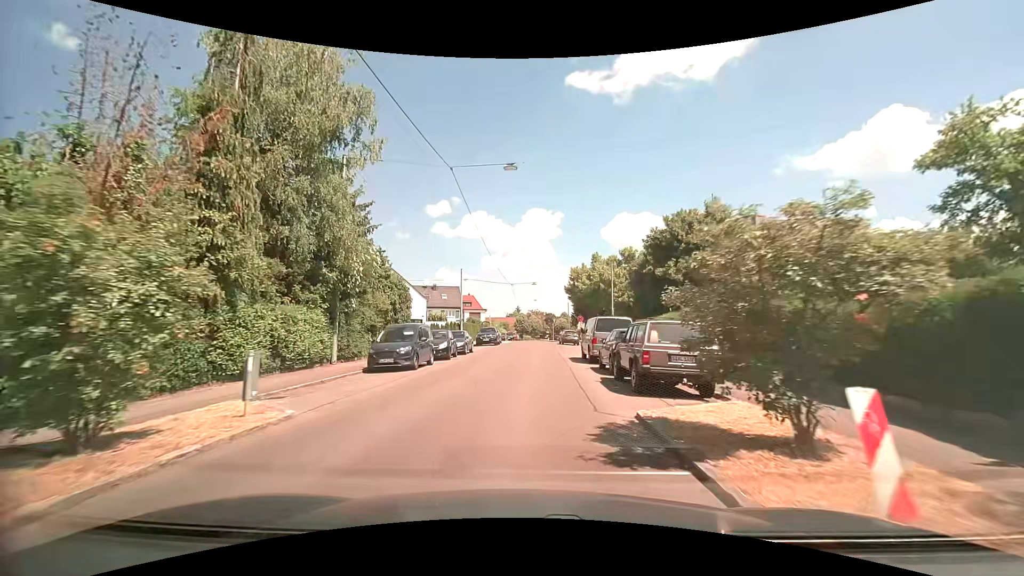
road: residential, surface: asphalt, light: Day
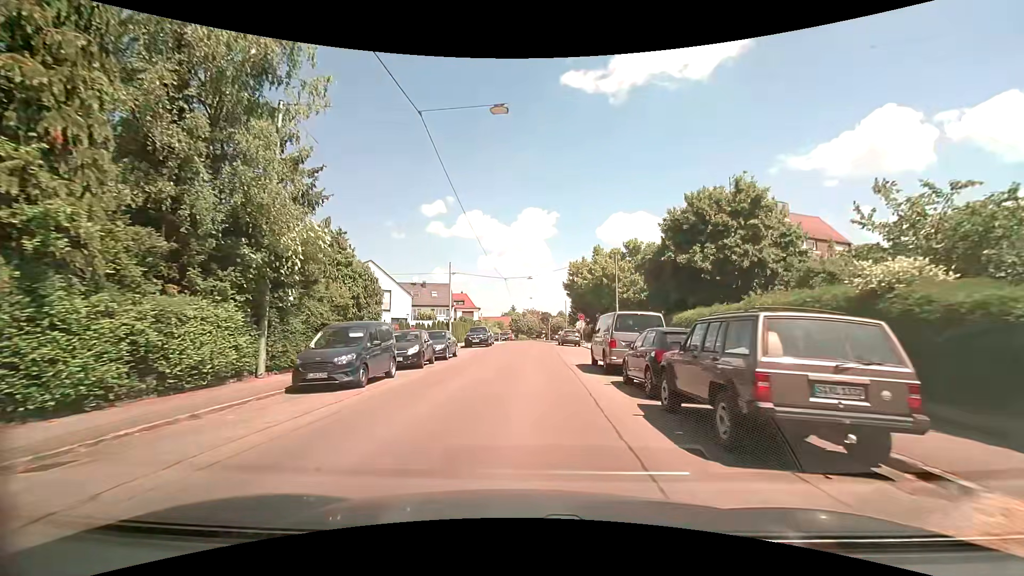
(+0.1, +5.4) m; +1°
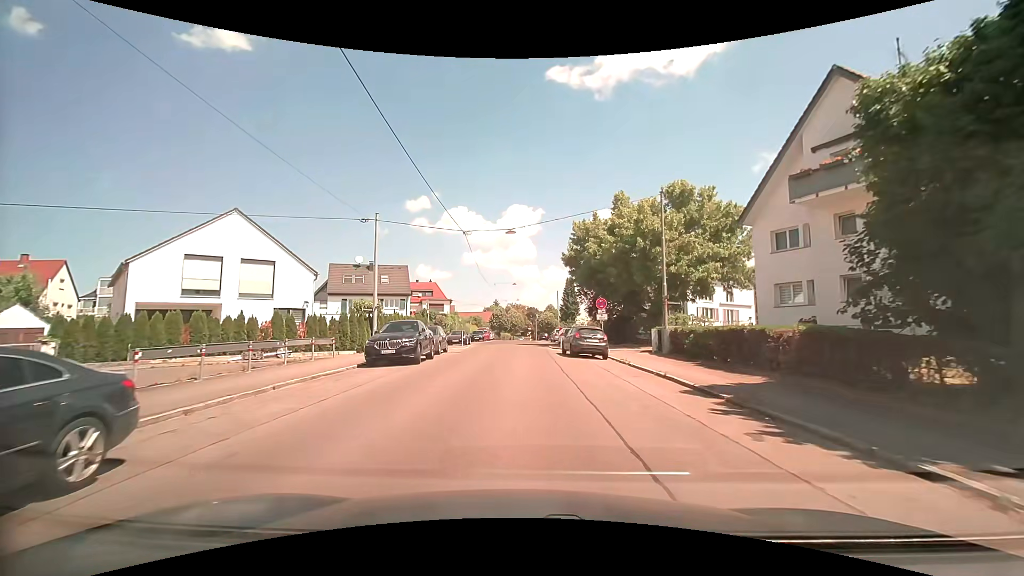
(+0.3, +21.5) m; +2°
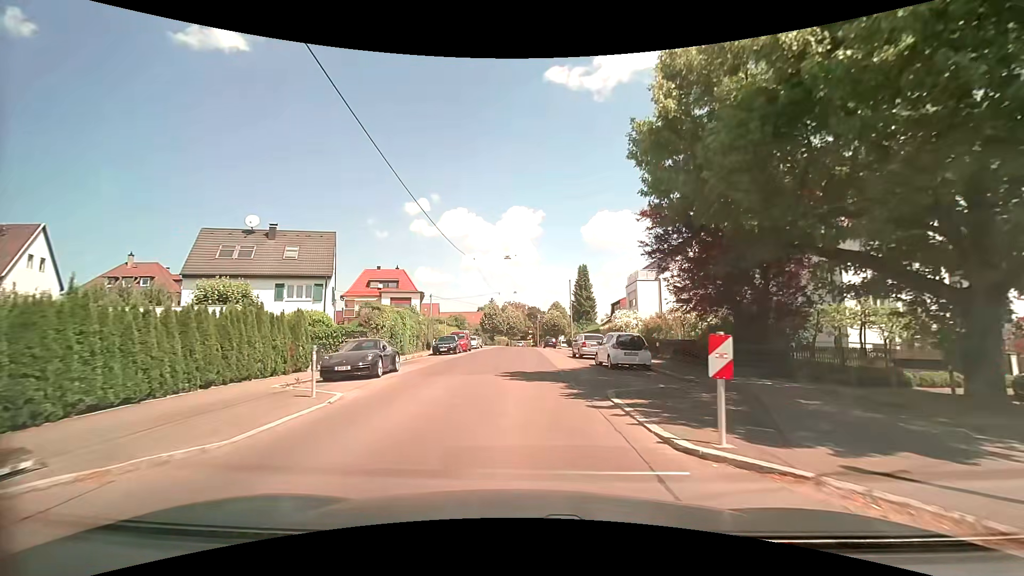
(-0.2, +25.2) m; 0°
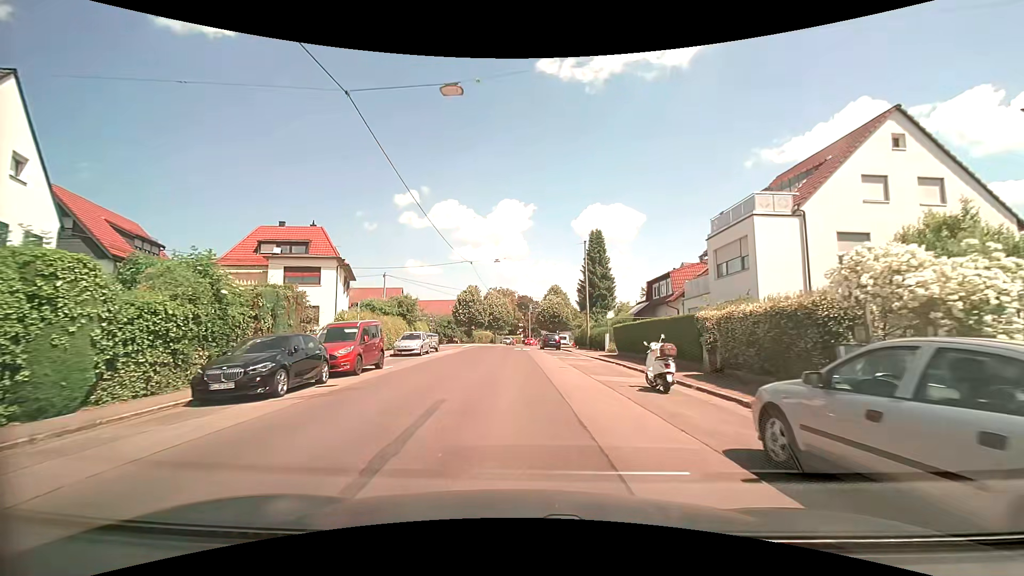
(0.0, +25.6) m; +1°
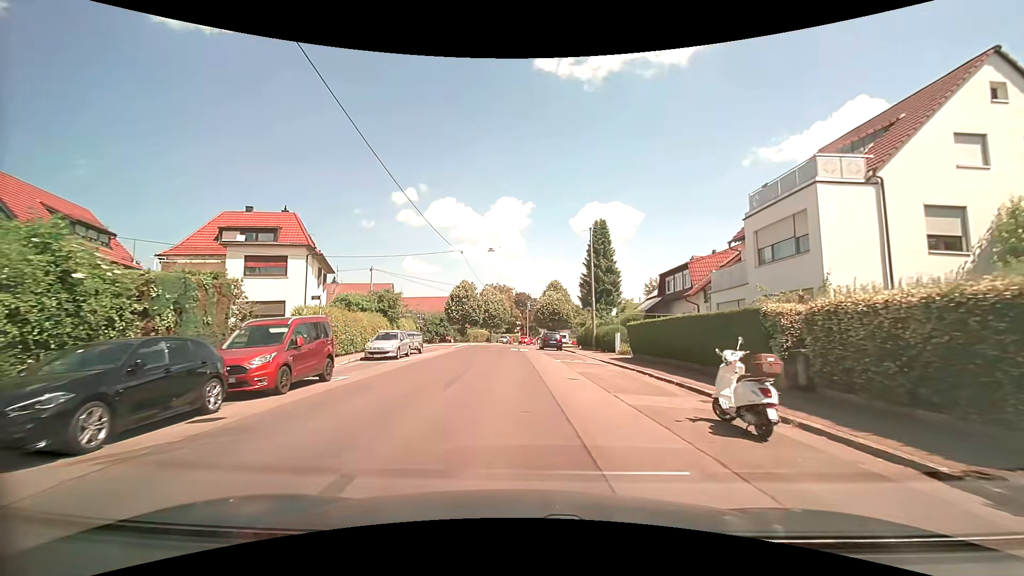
(0.0, +4.8) m; 0°
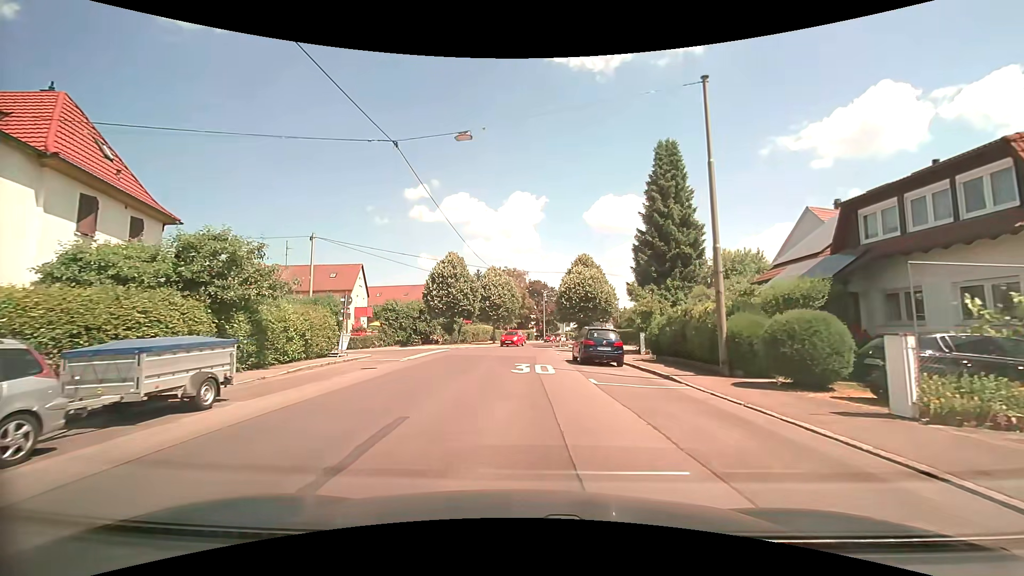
(-0.1, +21.4) m; -1°
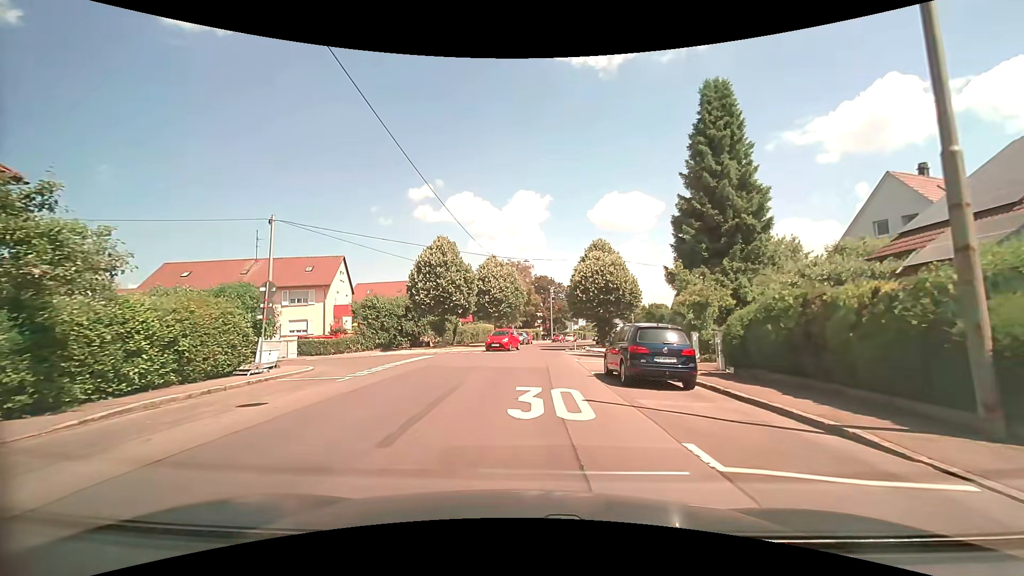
(-0.1, +7.8) m; -1°
(0, +10) (0, +20) (-3, +29) (-13, +31) (-22, +29) (-32, +26) (-41, +23) (-51, +20) (-61, +18) (-70, +16) m
